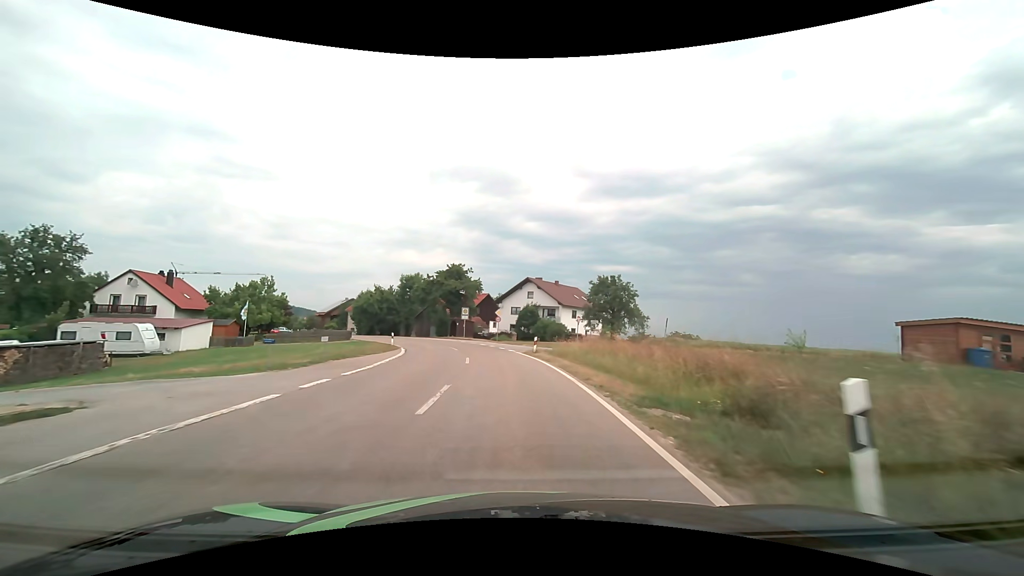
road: tertiary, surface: asphalt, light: Day
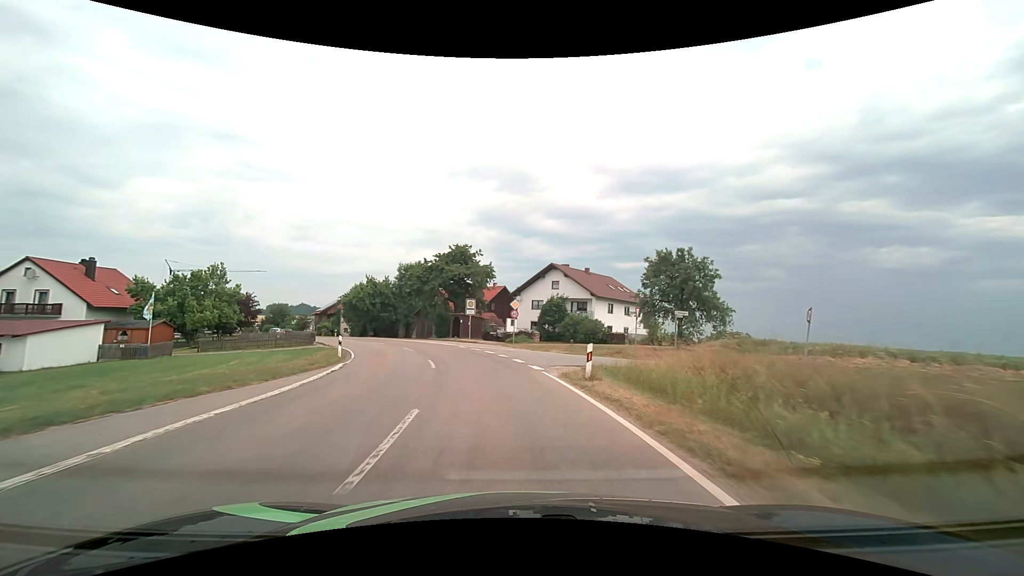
(-0.2, +15.1) m; -2°
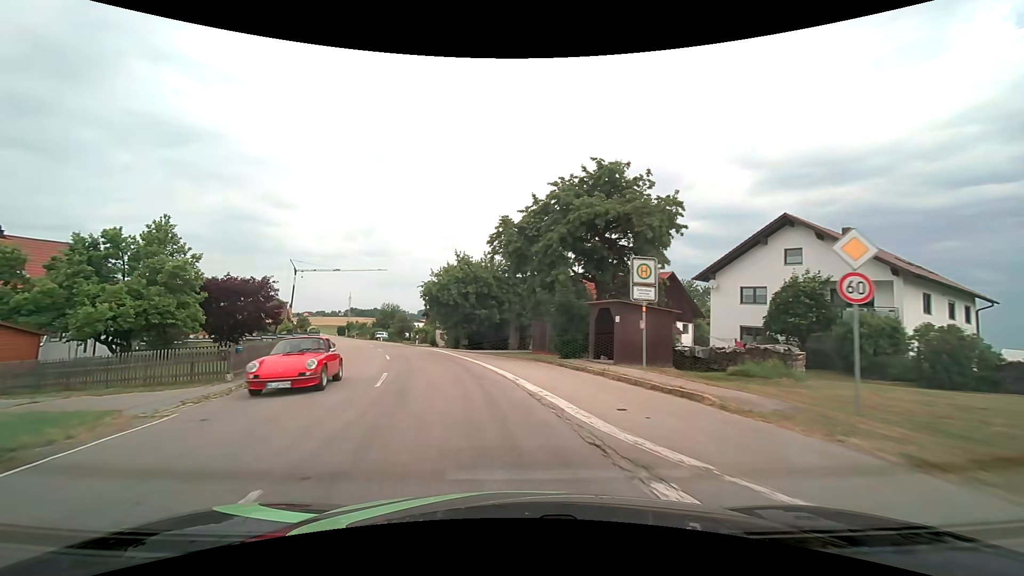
(-3.3, +27.7) m; -16°
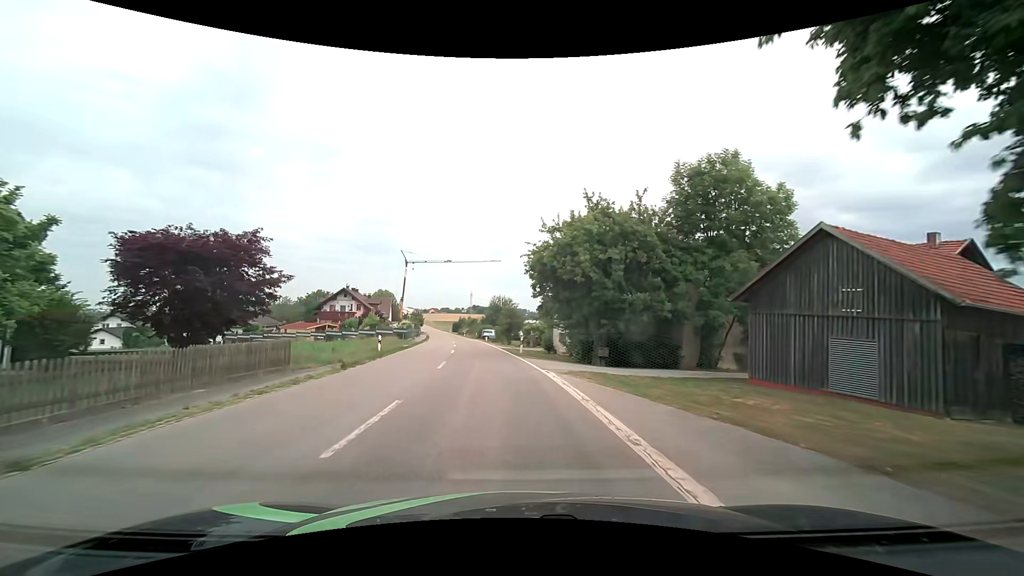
(-2.4, +19.0) m; -14°
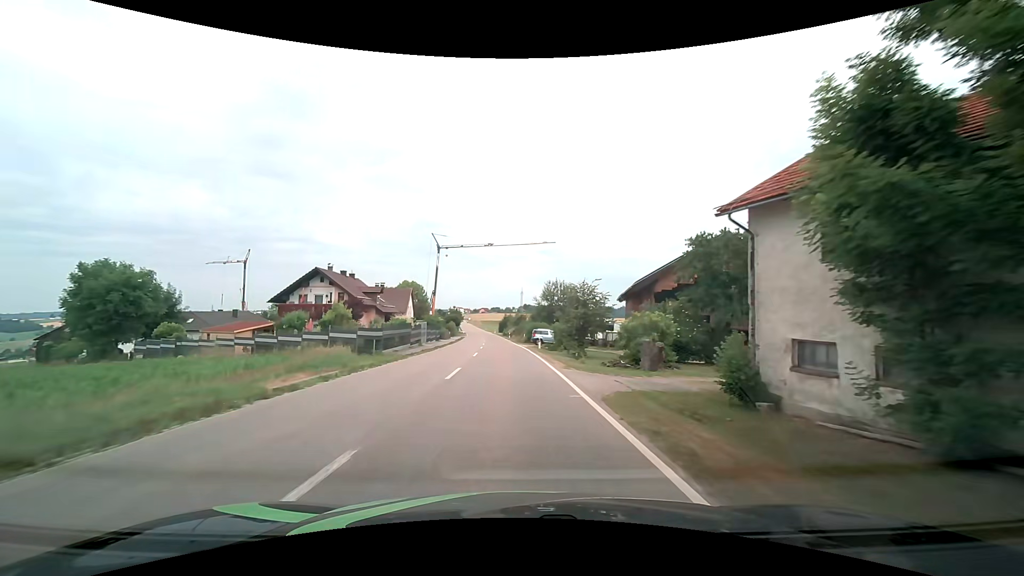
(-1.6, +27.8) m; -6°
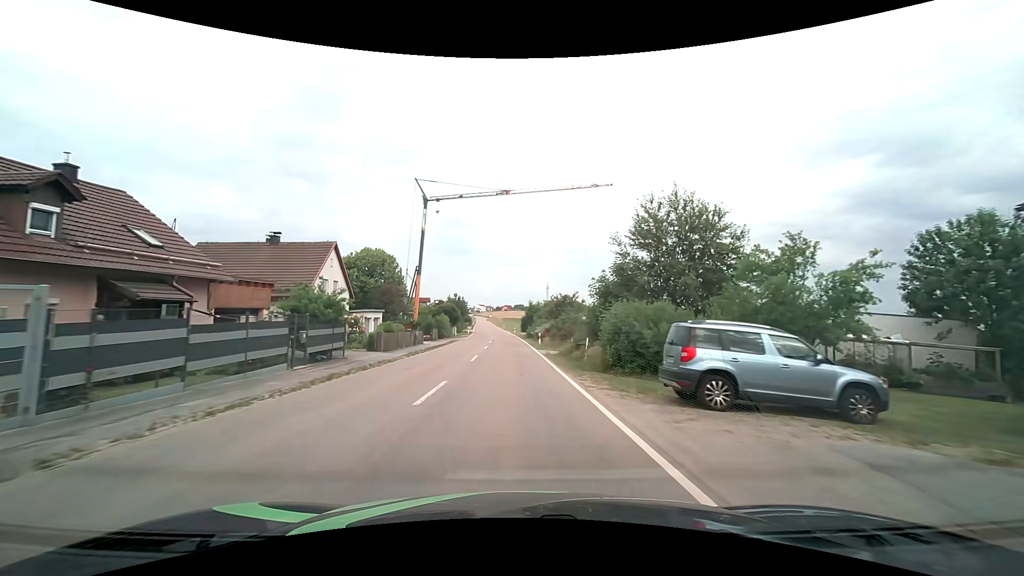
(-0.7, +41.0) m; -2°
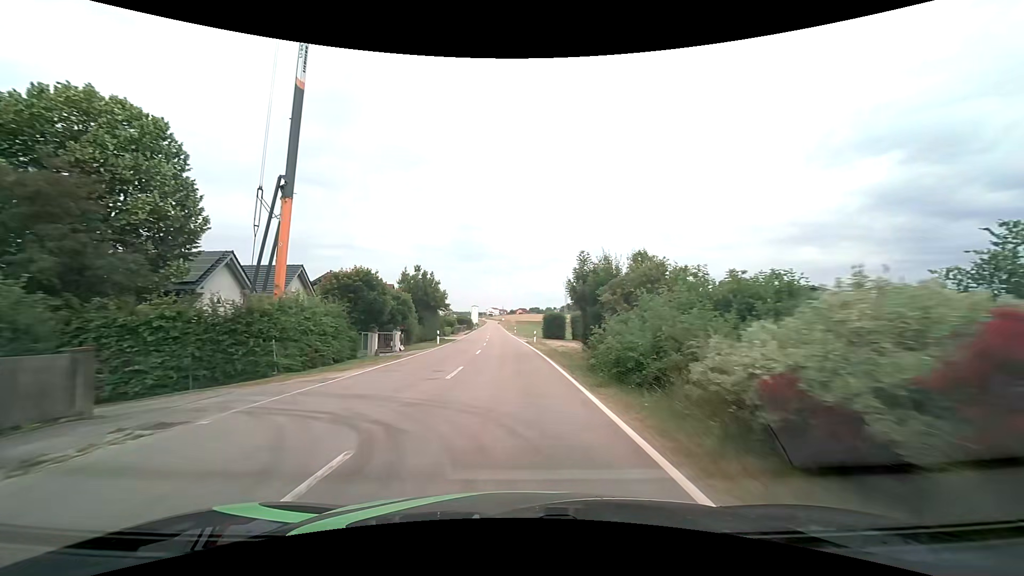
(-0.8, +44.1) m; -2°
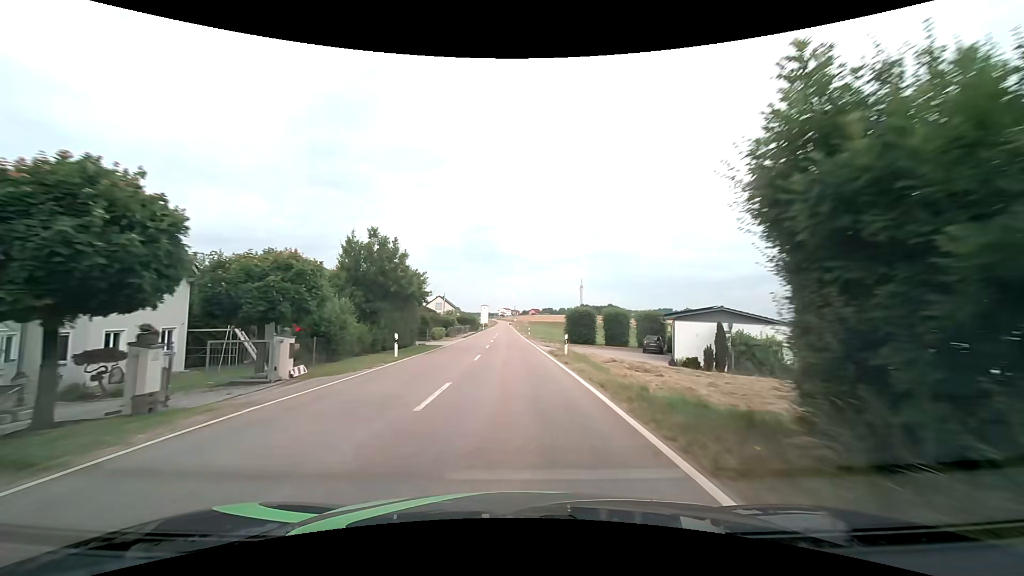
(-0.3, +17.5) m; -2°
(0, +10) (0, +20) (0, +30) (0, +40) (-1, +50) (-1, +60) (-1, +70) (-2, +80) (-2, +90) (-2, +100) m
